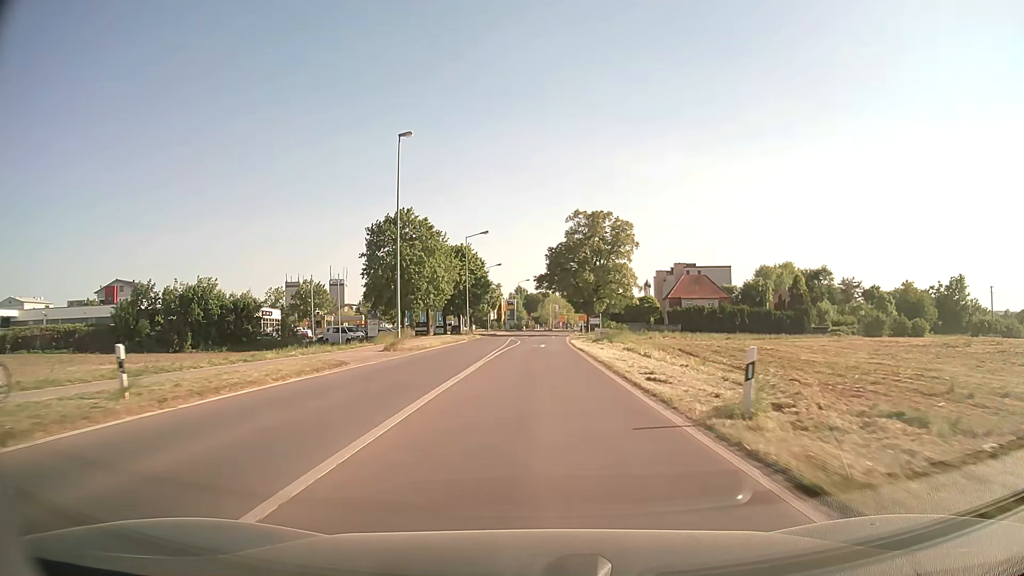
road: secondary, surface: asphalt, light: Day
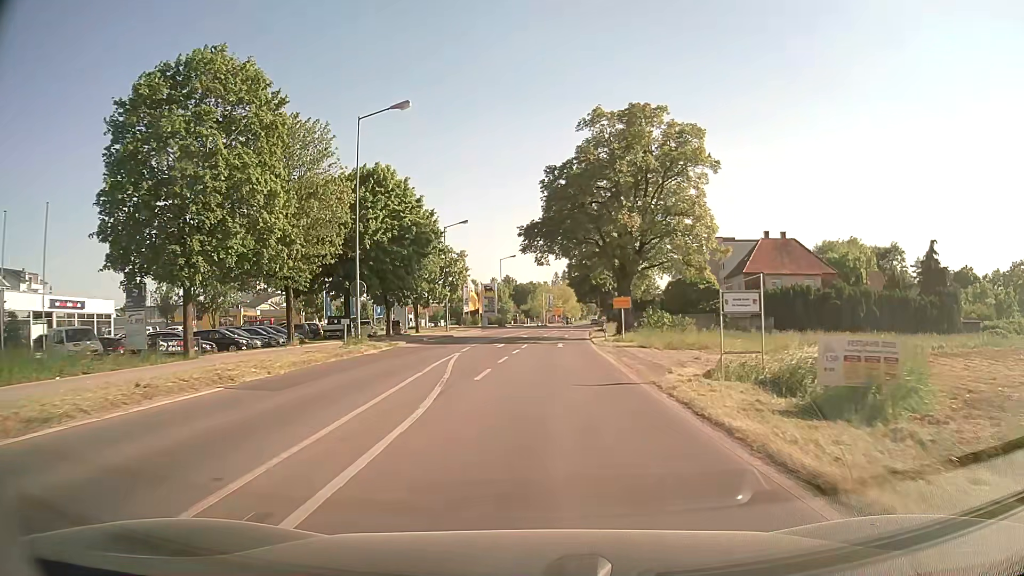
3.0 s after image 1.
(+0.4, +42.1) m; +1°
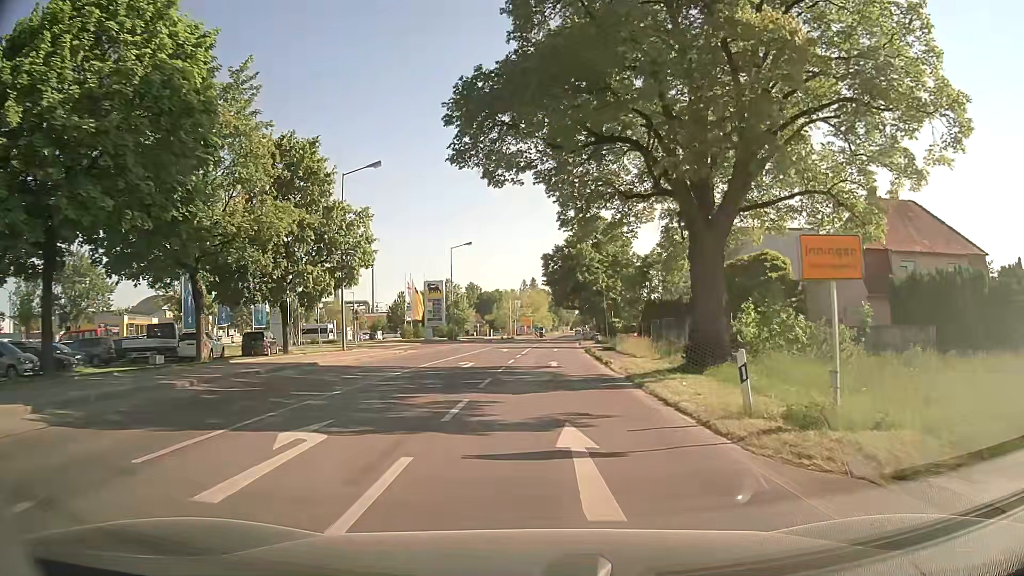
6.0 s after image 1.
(+0.5, +28.9) m; +3°
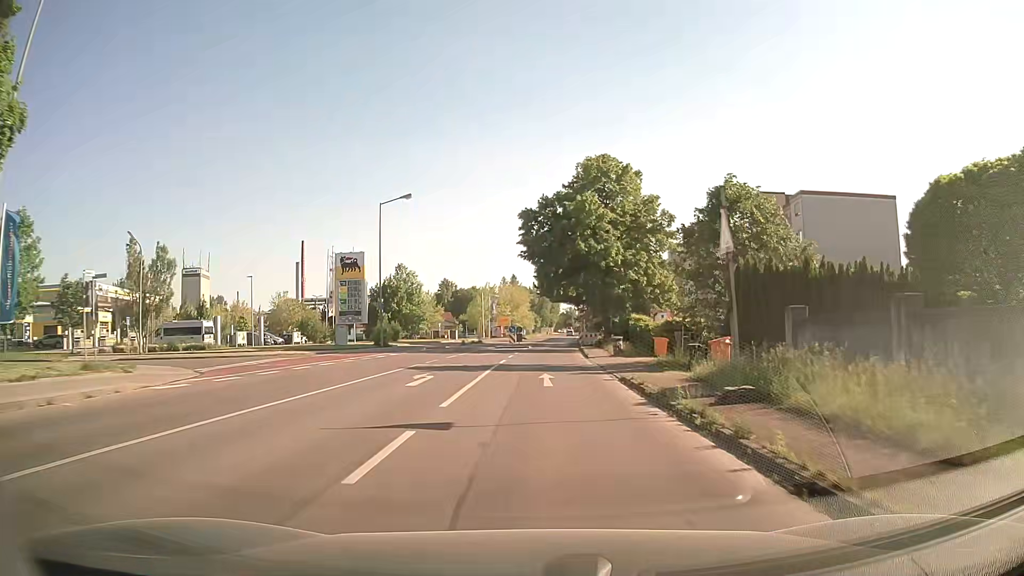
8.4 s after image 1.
(+0.6, +28.4) m; +1°
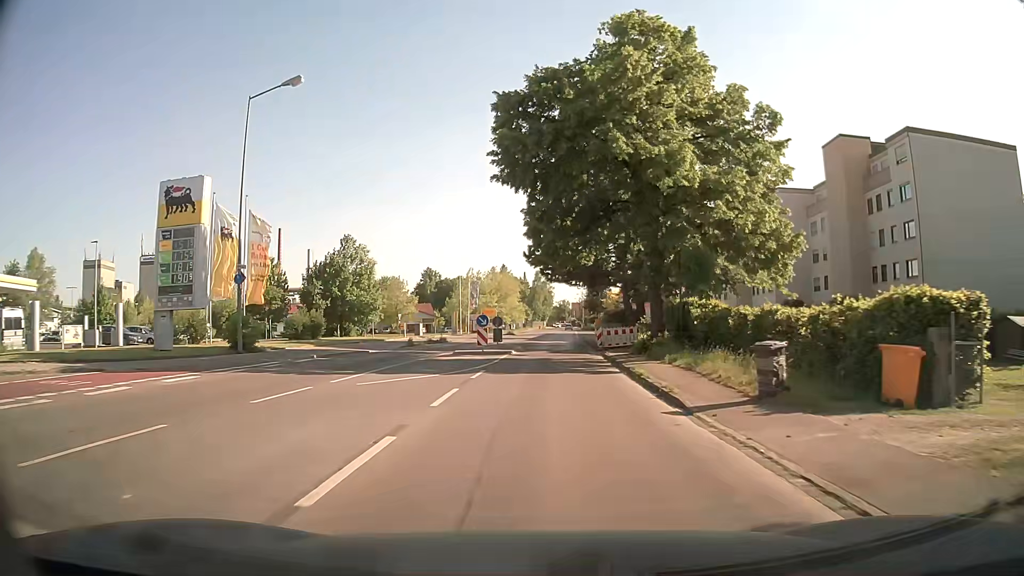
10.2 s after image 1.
(+0.3, +23.7) m; +1°
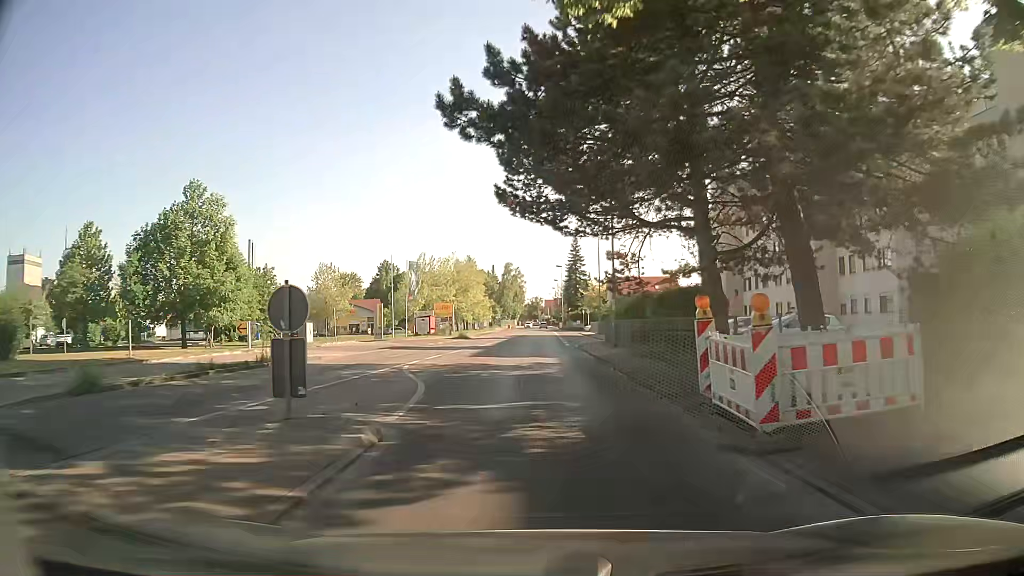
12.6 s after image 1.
(+0.6, +28.7) m; +2°
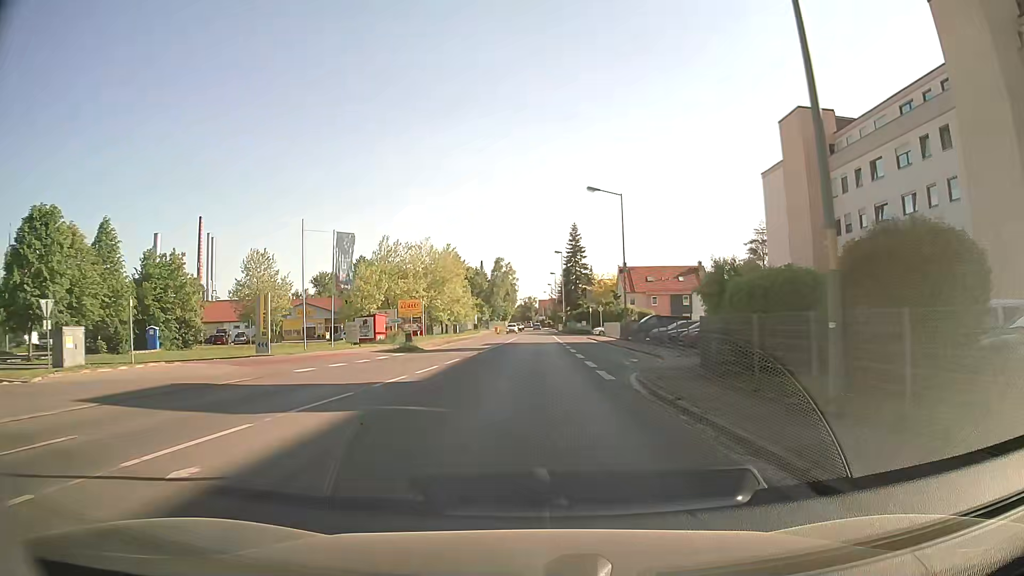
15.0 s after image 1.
(+0.2, +24.4) m; +1°
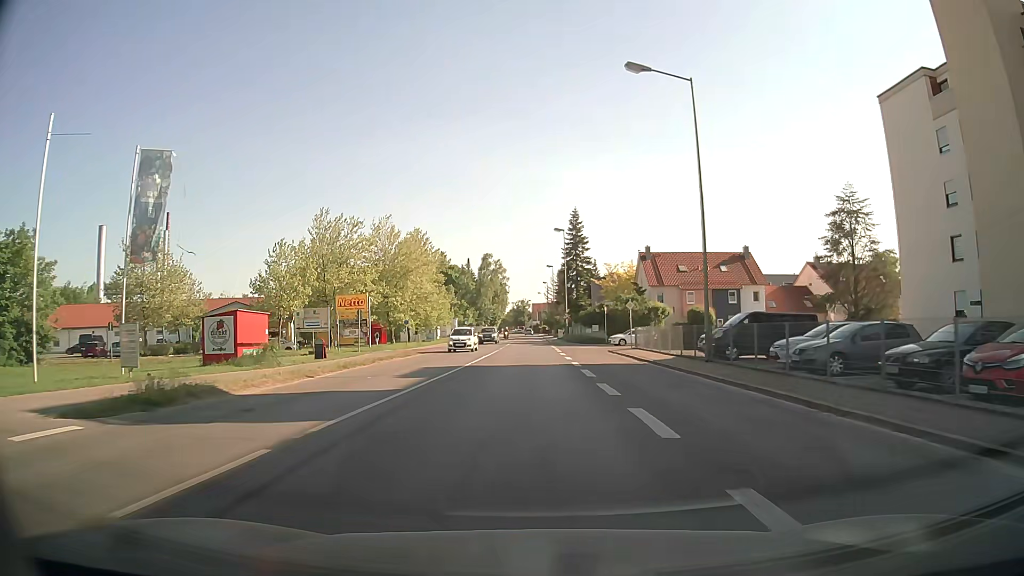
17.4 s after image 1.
(0.0, +25.1) m; 0°
(0, +10) (0, +20) (0, +30) (0, +40) (0, +50) (0, +60) (0, +70) (-1, +80) (-1, +90) (-1, +100) m
